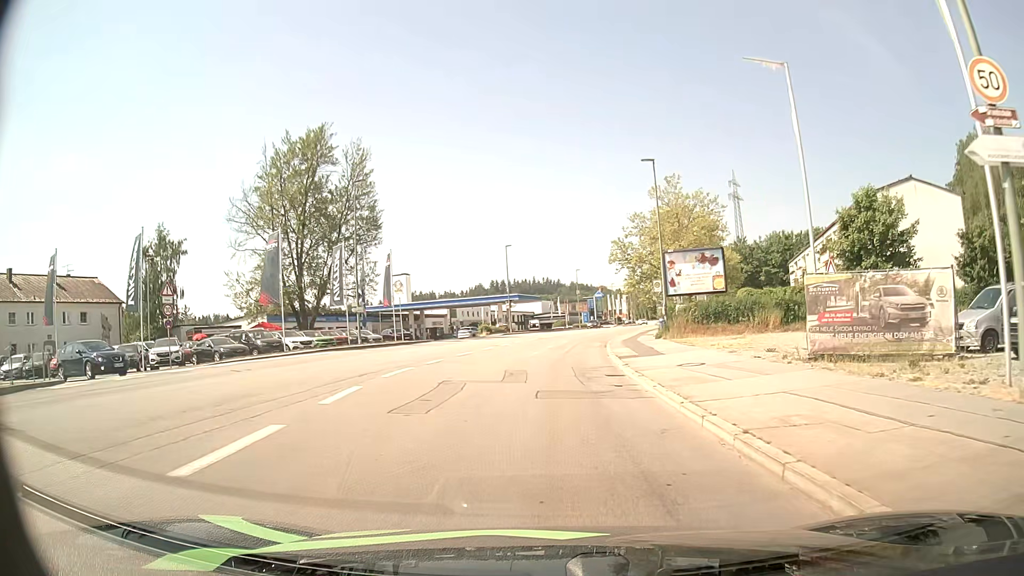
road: tertiary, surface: asphalt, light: Day
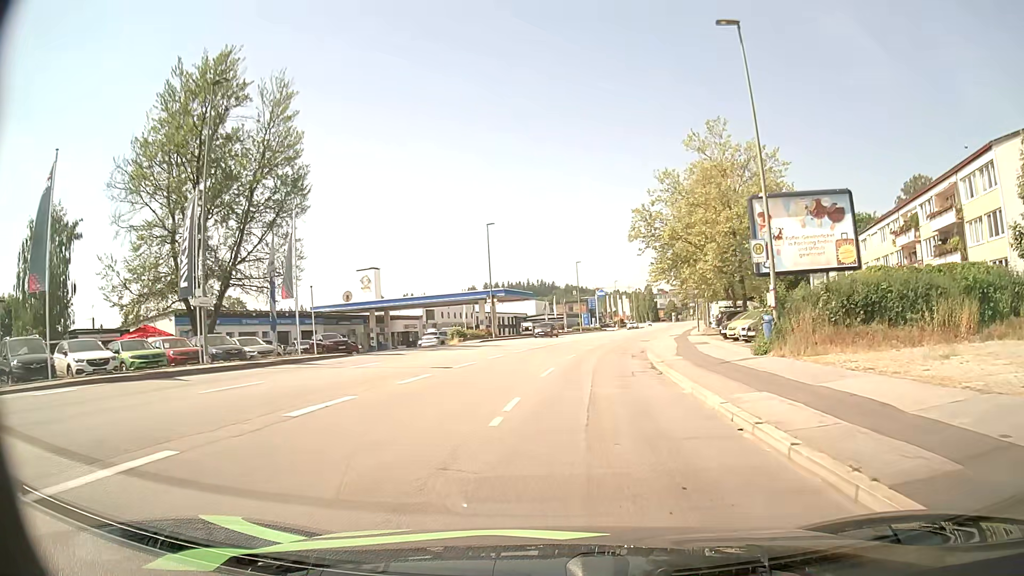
(-0.1, +19.4) m; +1°
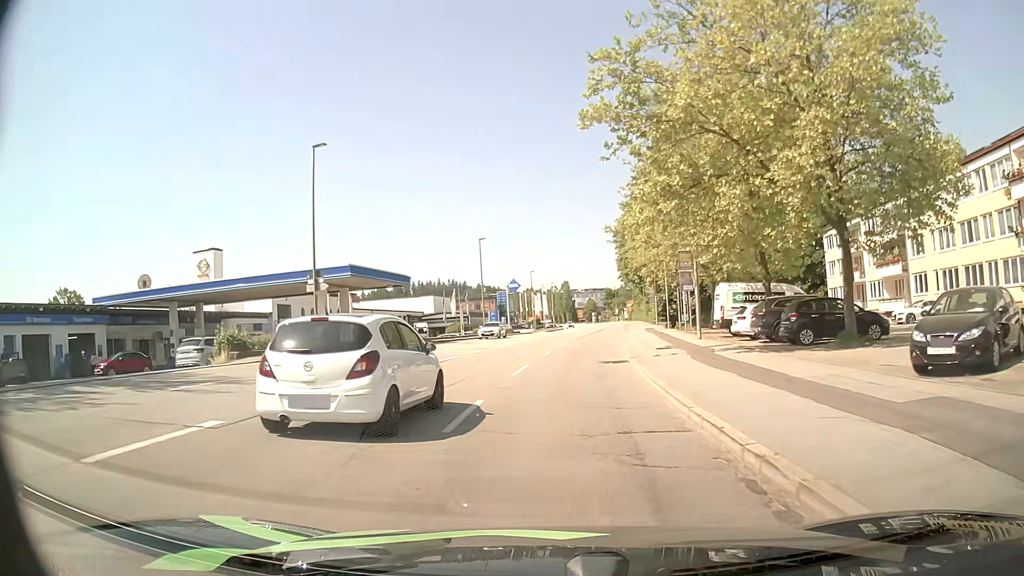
(+1.8, +27.7) m; +7°
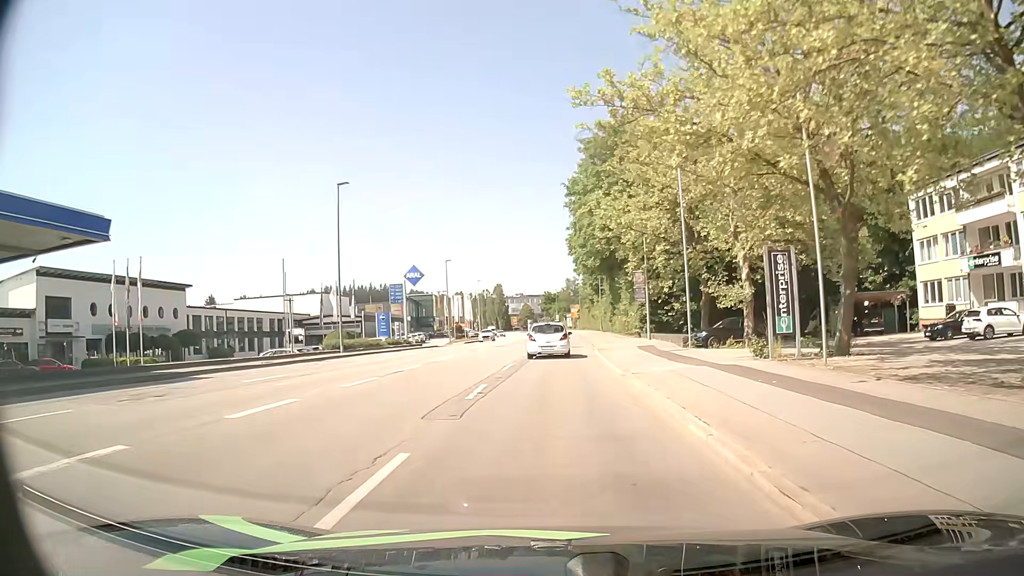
(+1.5, +31.3) m; +5°
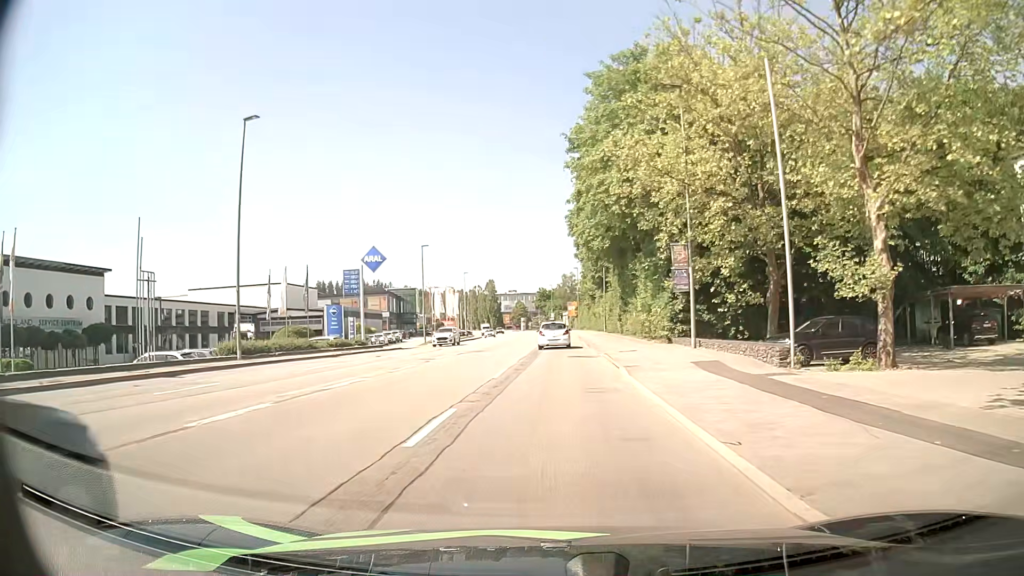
(+0.2, +13.4) m; +1°
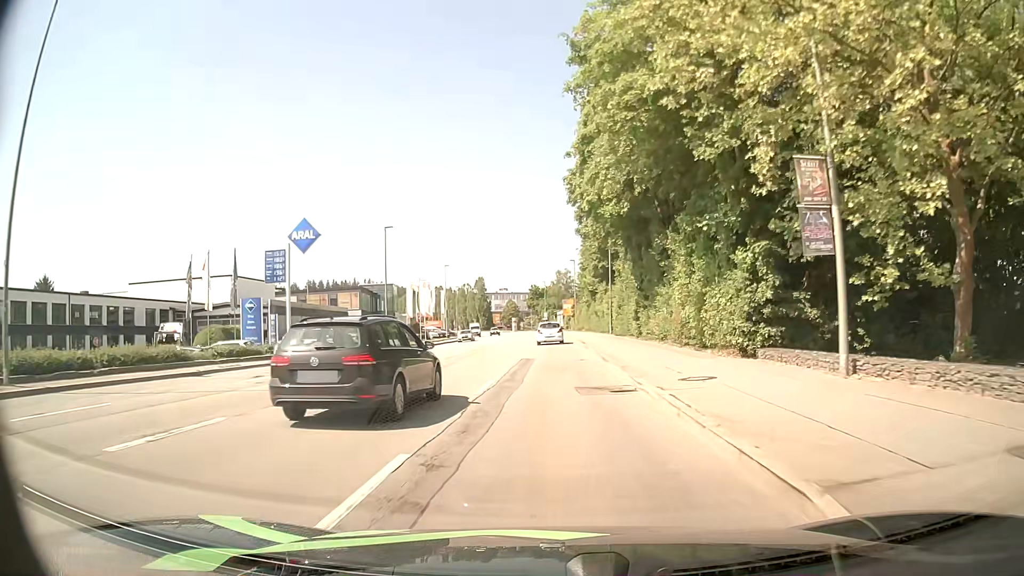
(+0.1, +13.8) m; +1°
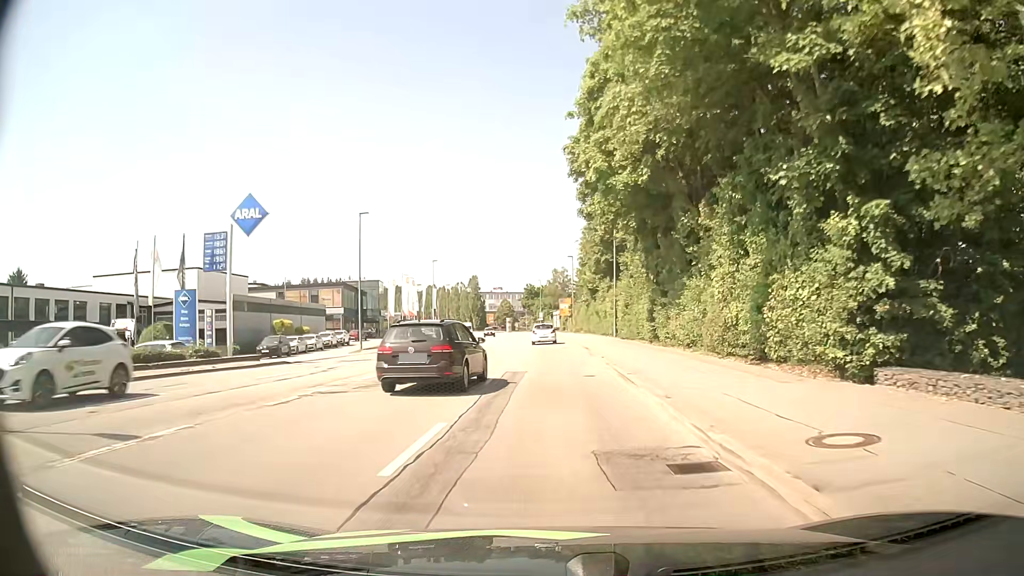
(0.0, +7.1) m; 0°
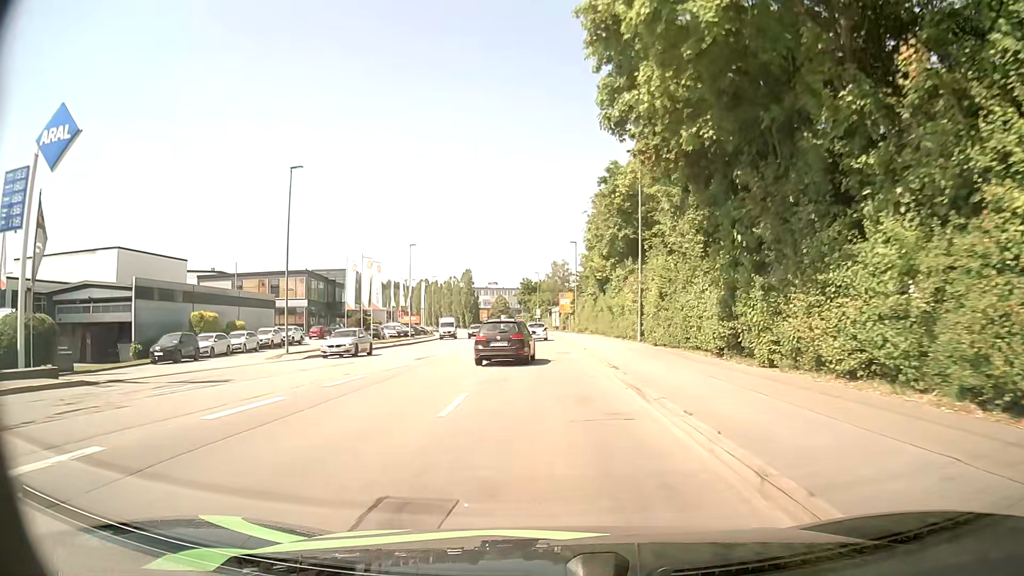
(+0.1, +14.5) m; 0°
(0, +10) (0, +20) (0, +30) (0, +40) (0, +50) (-1, +60) (-1, +70) (-2, +80) (-2, +90) (-3, +100) m
